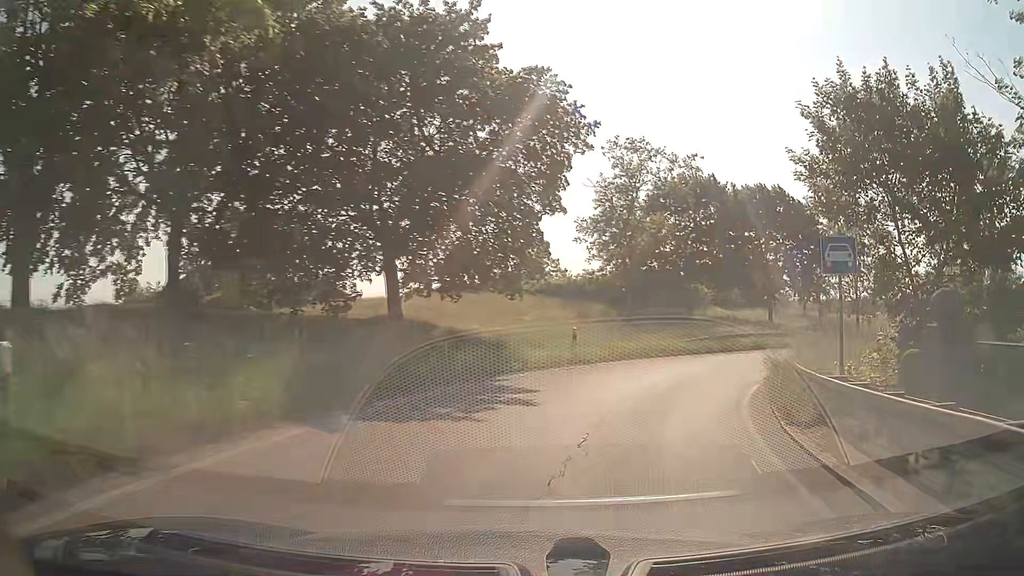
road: trunk_link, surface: asphalt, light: Day
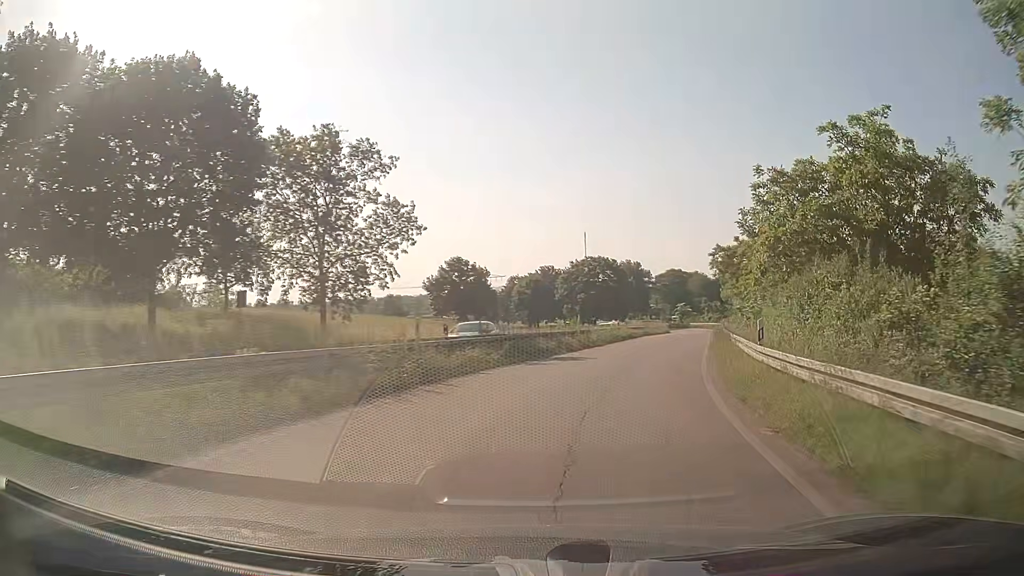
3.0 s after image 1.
(+14.3, +32.2) m; +47°
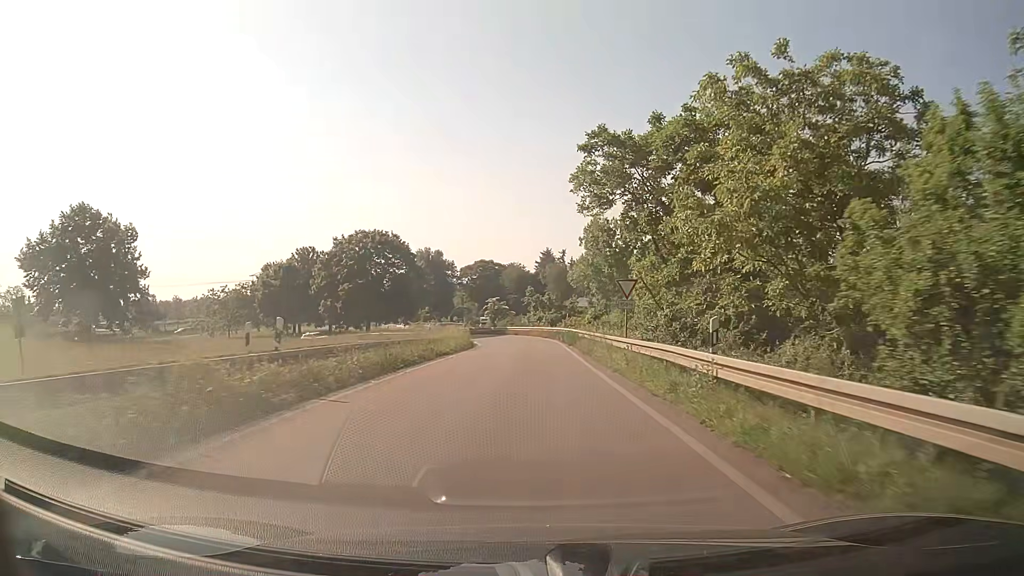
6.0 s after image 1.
(+8.2, +39.8) m; +16°
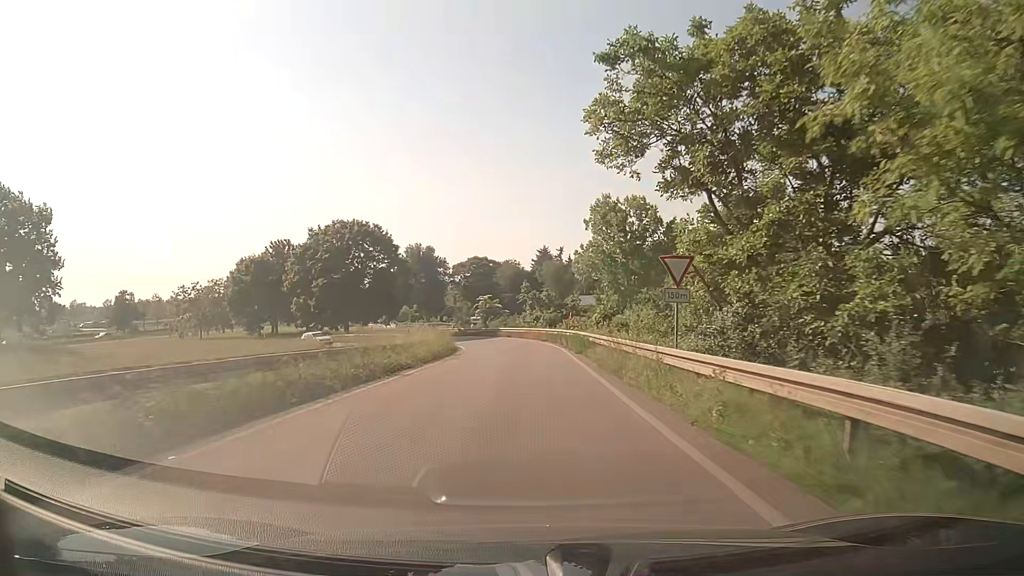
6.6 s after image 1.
(0.0, +9.0) m; 0°
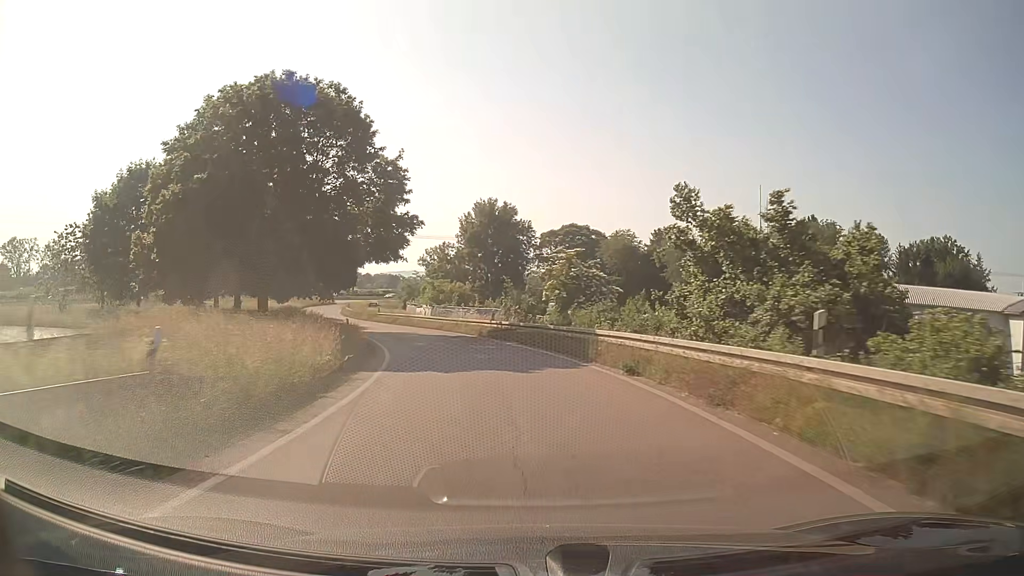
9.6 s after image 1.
(-2.1, +45.4) m; -9°
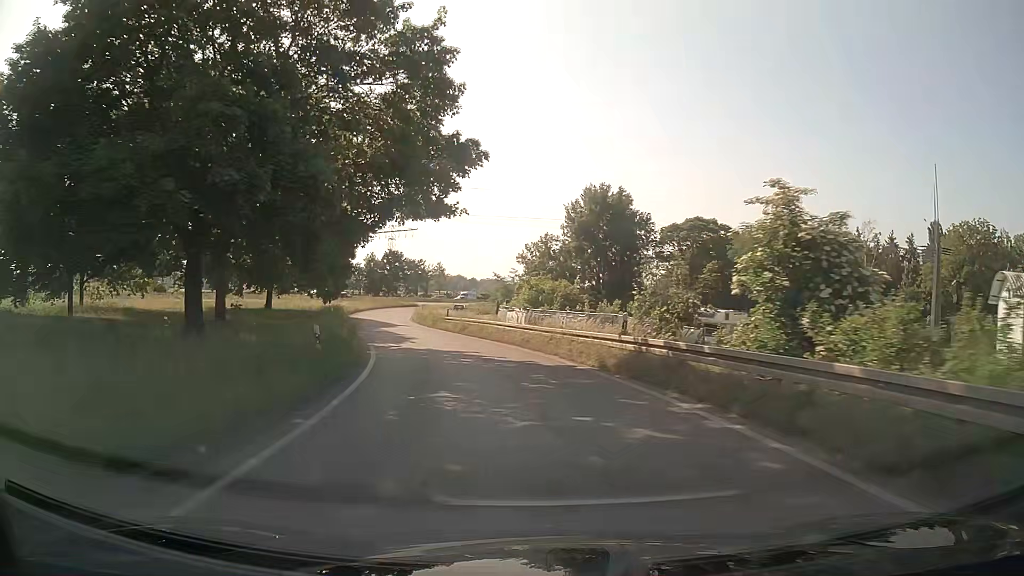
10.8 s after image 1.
(-1.5, +18.3) m; -9°
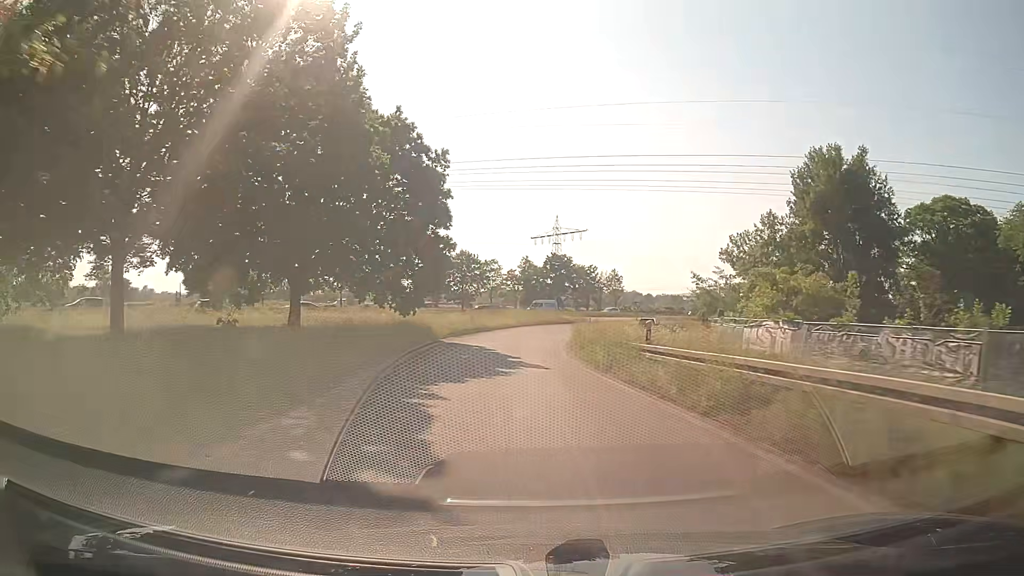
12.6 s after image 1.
(-3.8, +27.7) m; -15°
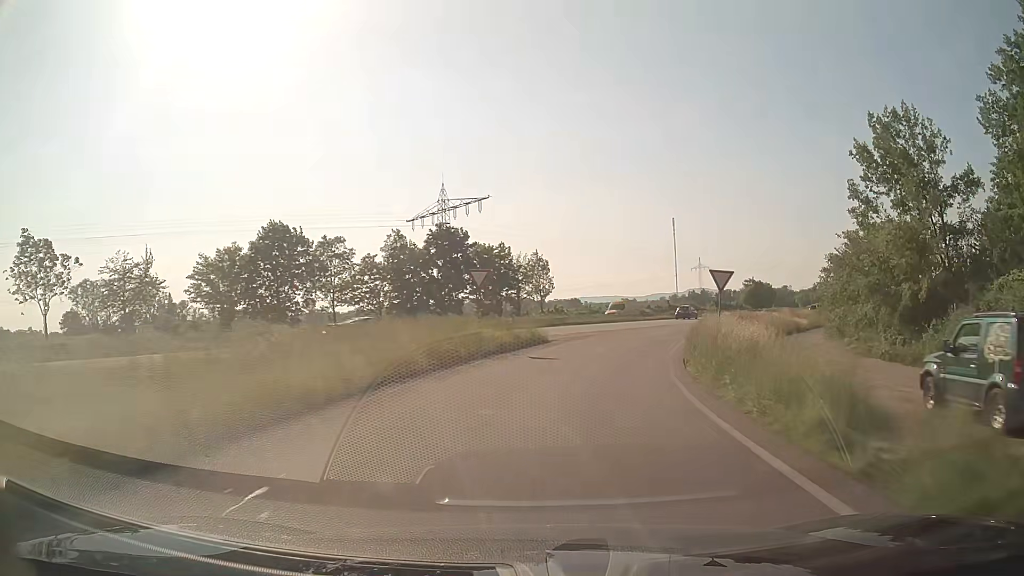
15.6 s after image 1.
(+1.1, +48.6) m; +9°
(0, +10) (+2, +20) (+4, +30) (+8, +39) (+12, +48) (+17, +57) (+22, +66) (+27, +74) (+32, +83) (+38, +91) m
